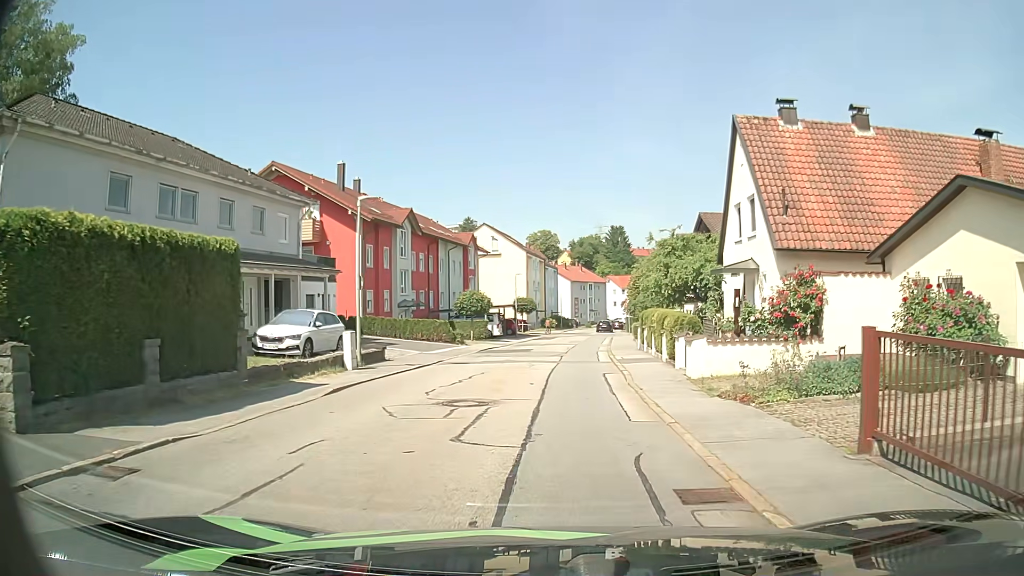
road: residential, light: Day
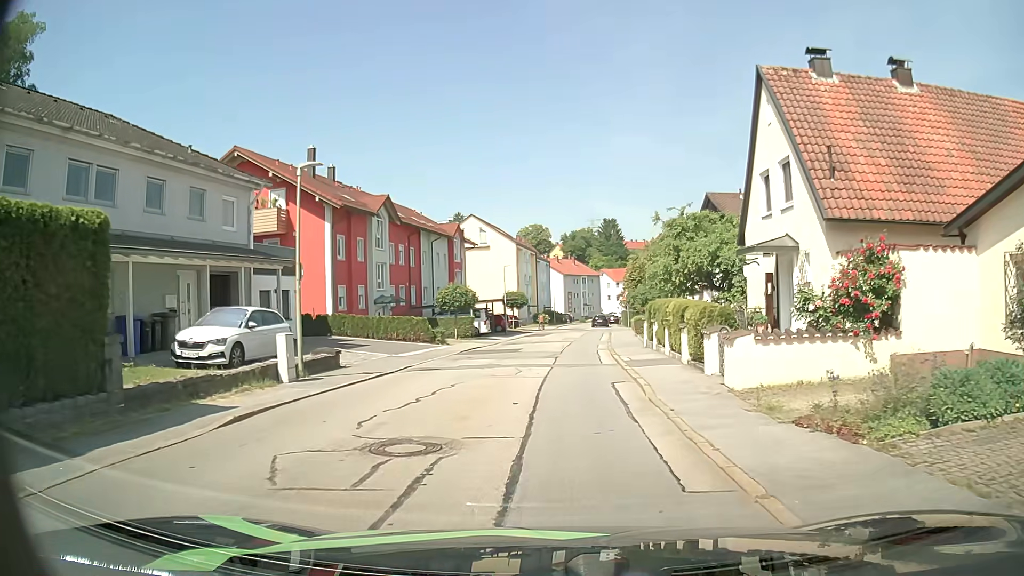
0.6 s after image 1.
(0.0, +4.3) m; 0°
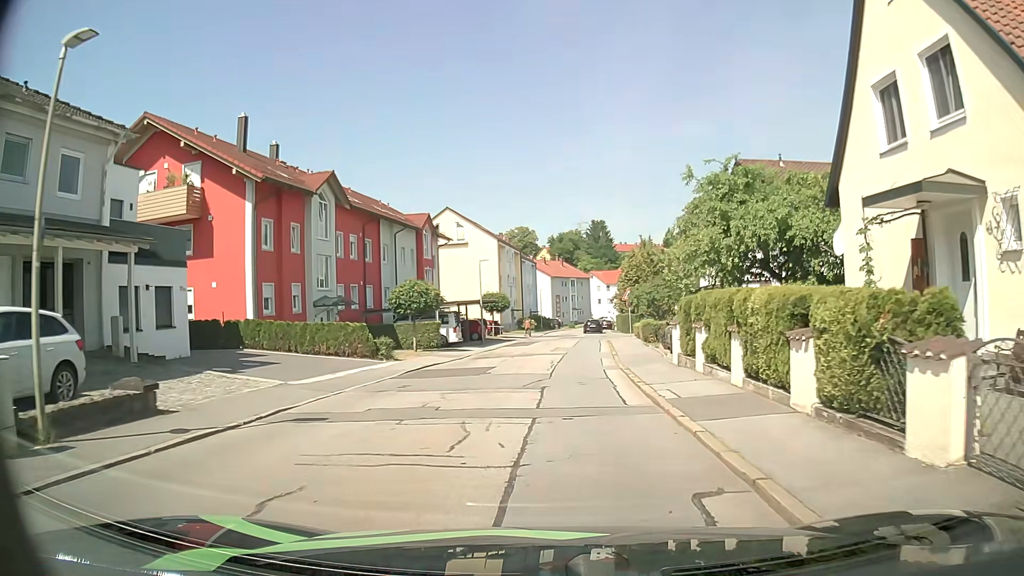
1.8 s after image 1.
(-0.1, +8.9) m; +1°
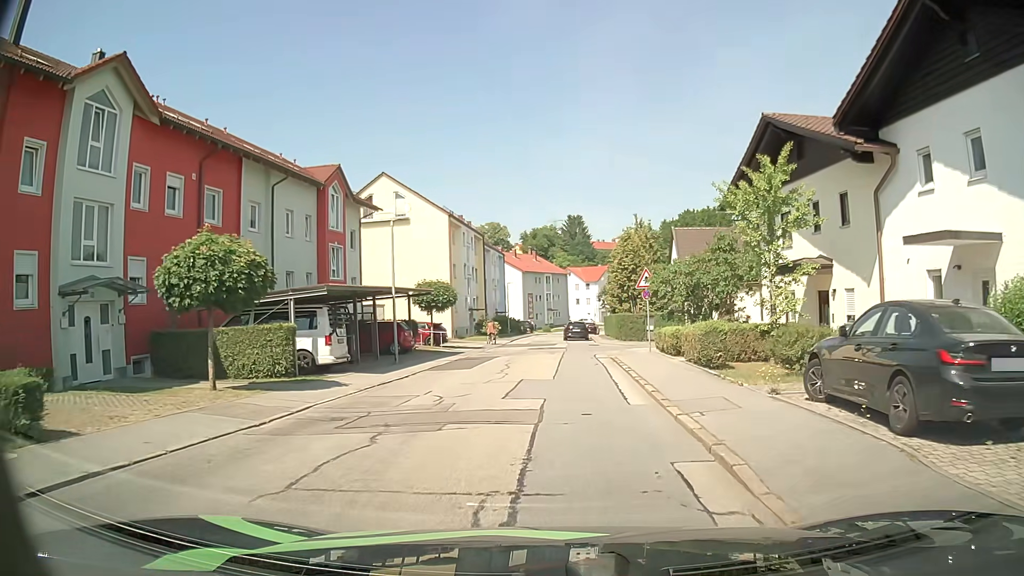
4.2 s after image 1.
(+0.1, +17.5) m; +2°
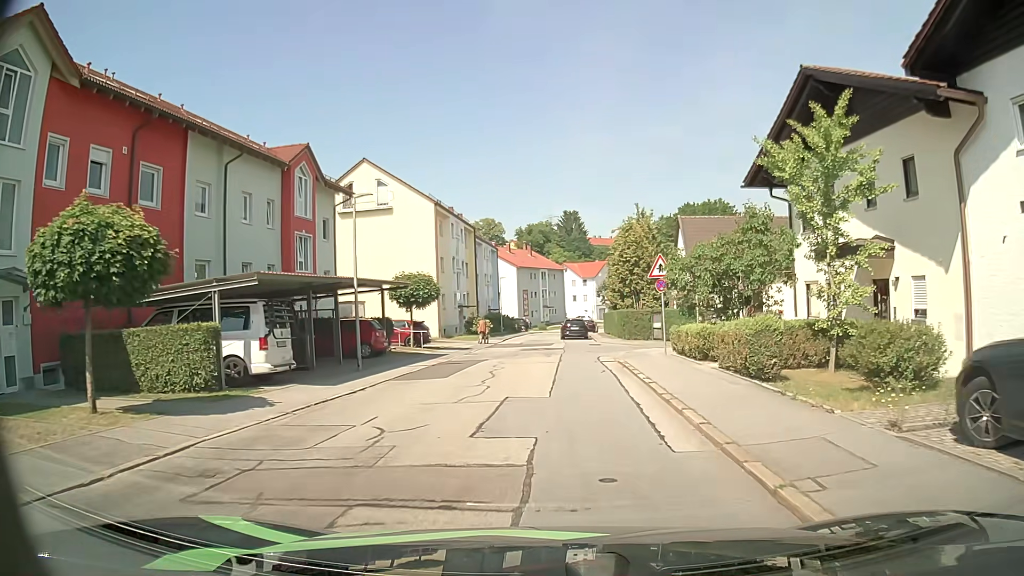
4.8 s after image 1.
(0.0, +4.2) m; 0°
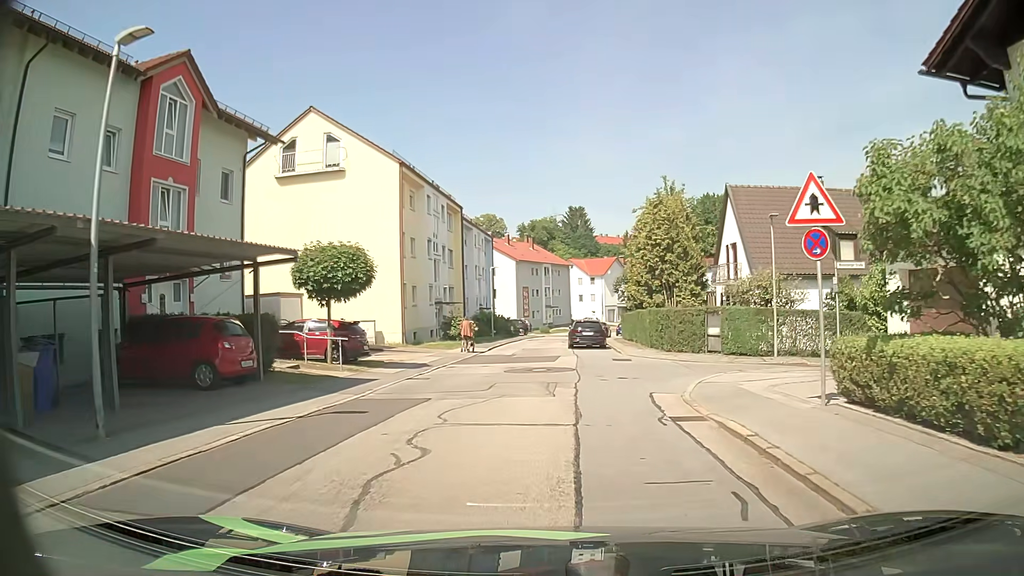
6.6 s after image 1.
(0.0, +12.4) m; 0°
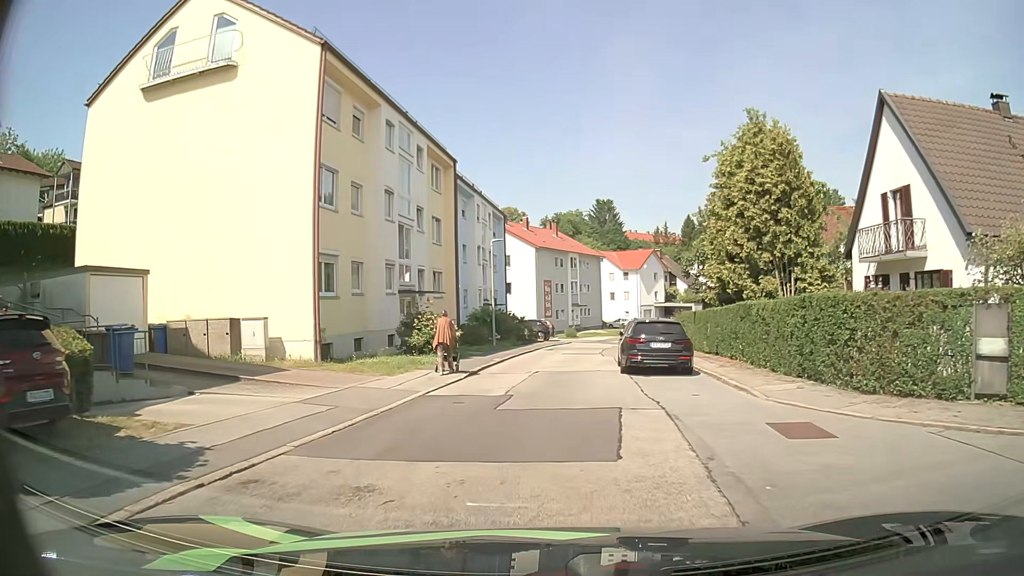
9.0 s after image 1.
(-0.2, +15.9) m; -2°
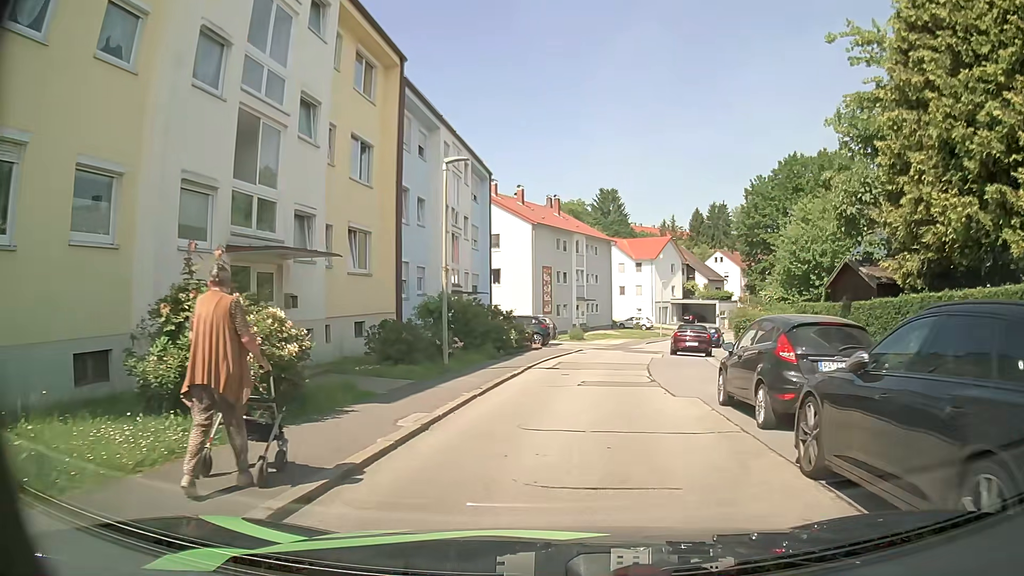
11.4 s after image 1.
(-0.2, +15.0) m; 0°
(0, +10) (+1, +20) (+3, +30) (+5, +40) (+8, +49) (+13, +58) (+18, +67) (+23, +75) (+28, +84) (+35, +91) m
